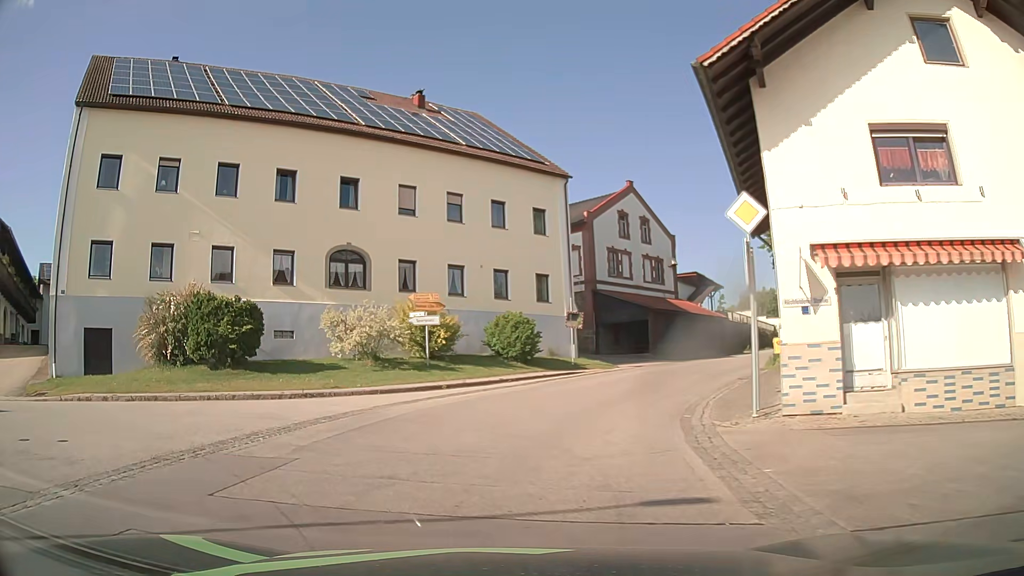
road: secondary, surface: asphalt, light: Day
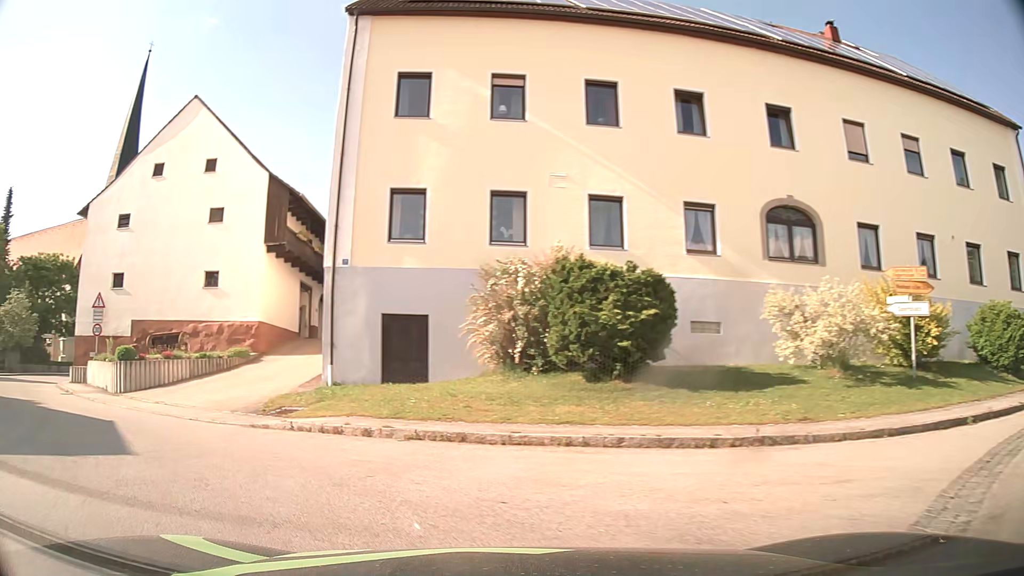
(-2.3, +8.7) m; -35°
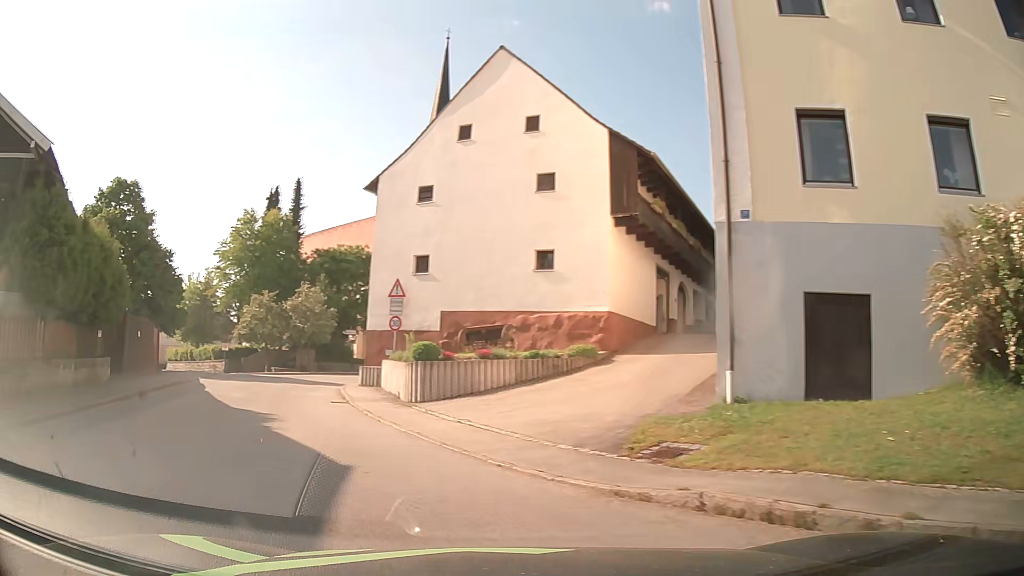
(-1.4, +5.9) m; -27°
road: tertiary
(-3, +10) (-7, +19) (-10, +28) (-9, +38) (-4, +47) (+3, +54) (+11, +59) (+20, +65) (+28, +70) (+37, +75) m
